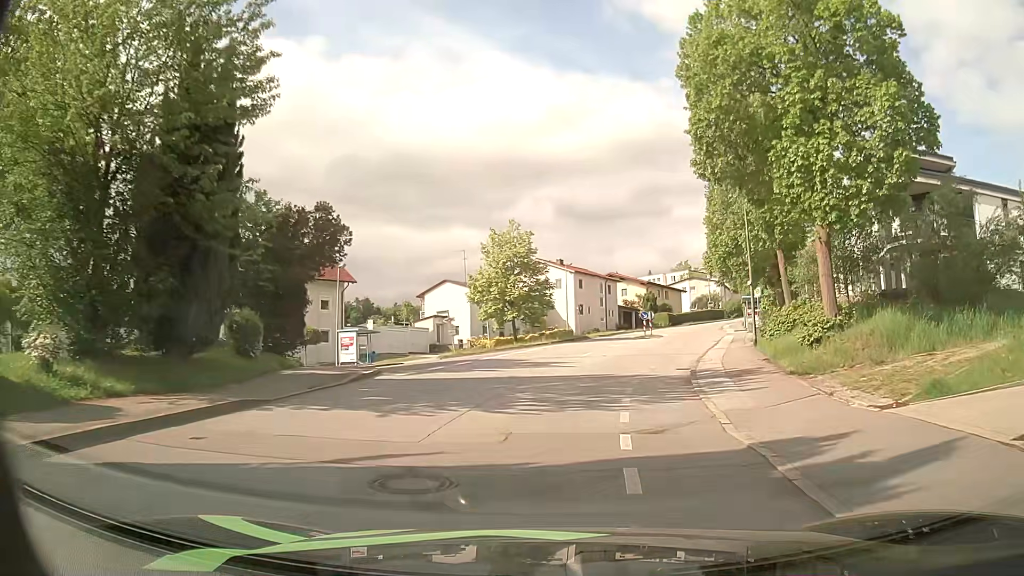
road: residential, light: Day
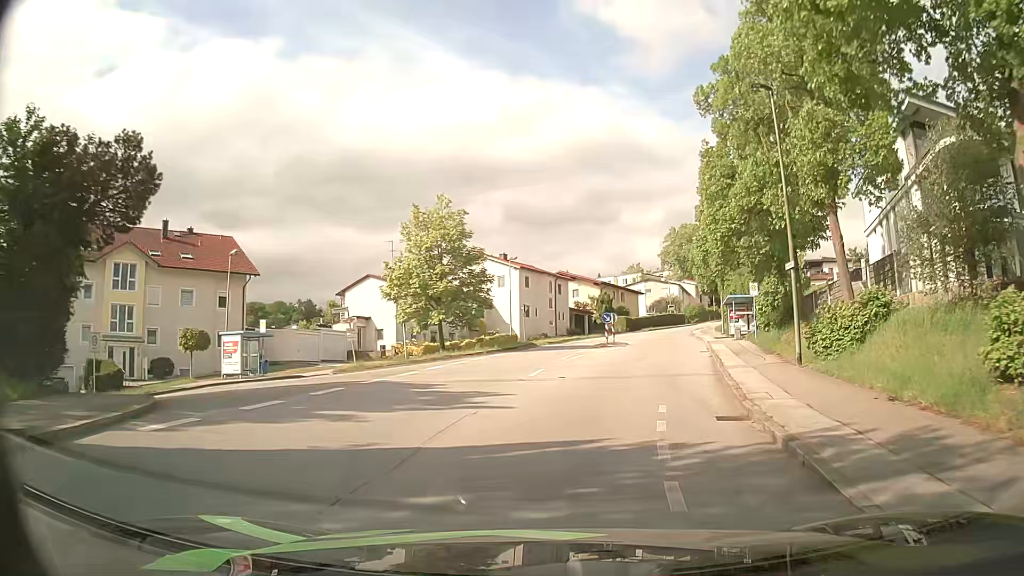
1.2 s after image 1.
(+0.4, +10.5) m; +5°
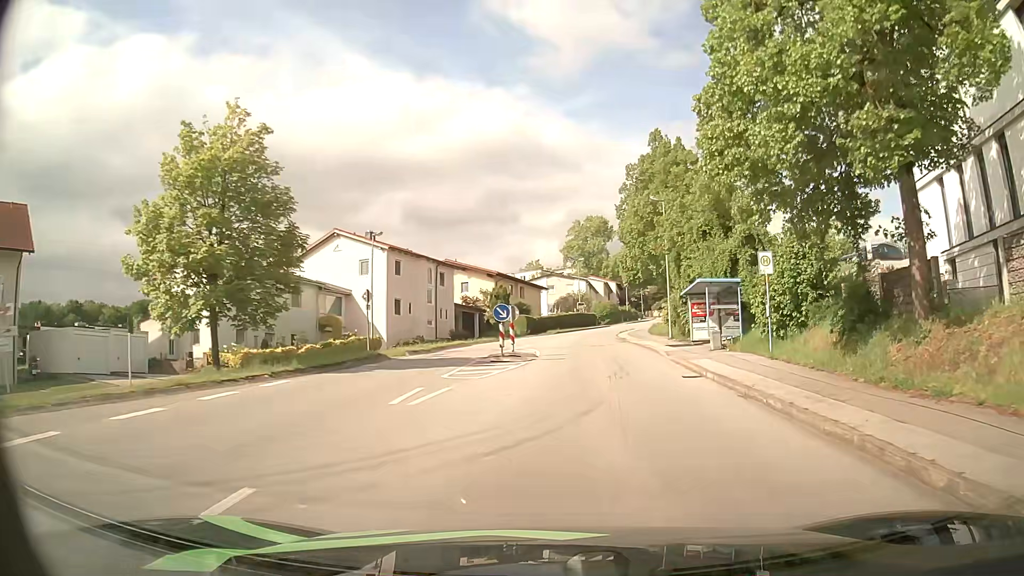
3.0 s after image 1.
(+1.0, +16.5) m; +8°
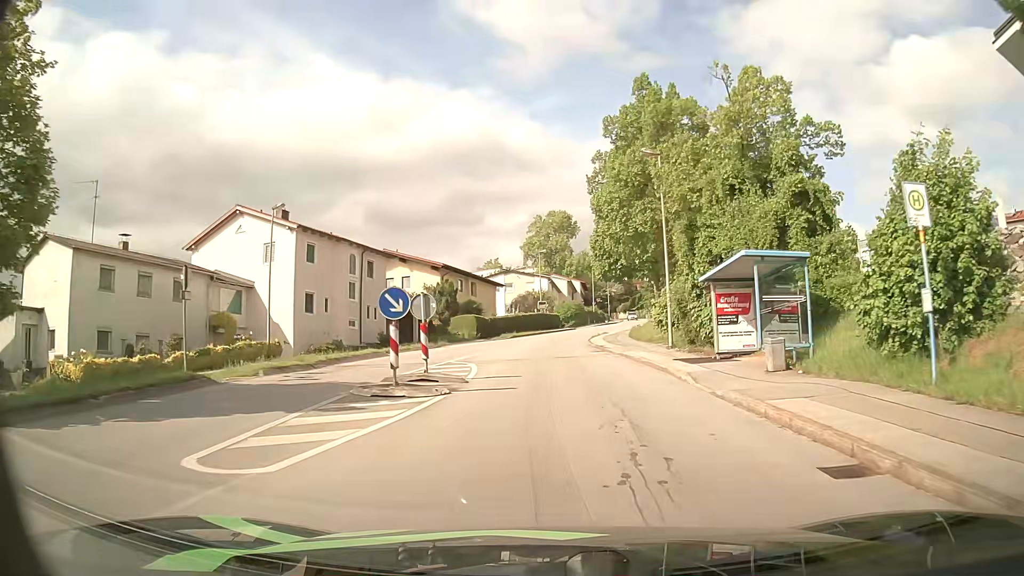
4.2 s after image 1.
(+0.4, +11.2) m; +4°
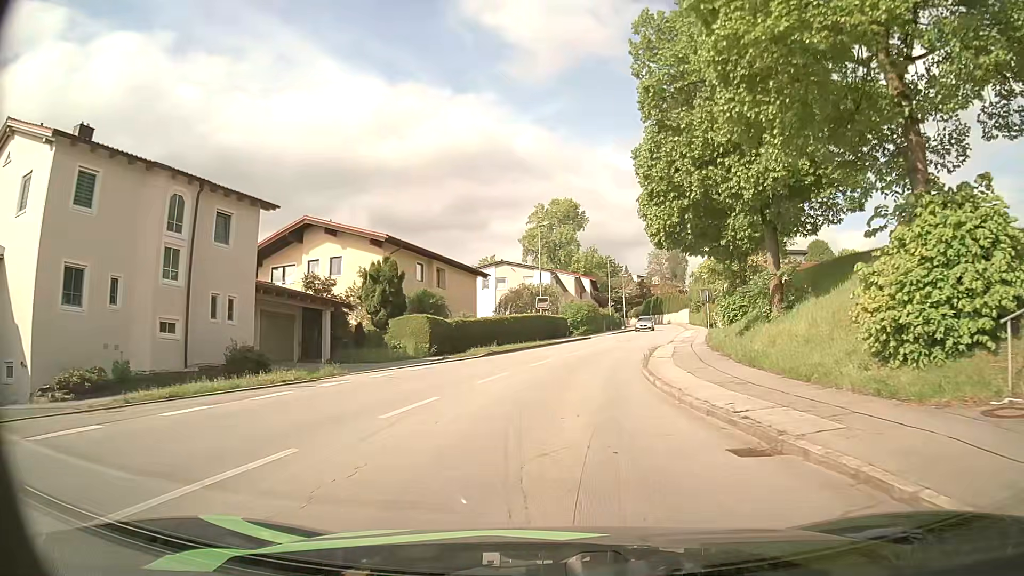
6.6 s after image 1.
(-0.2, +22.0) m; -1°
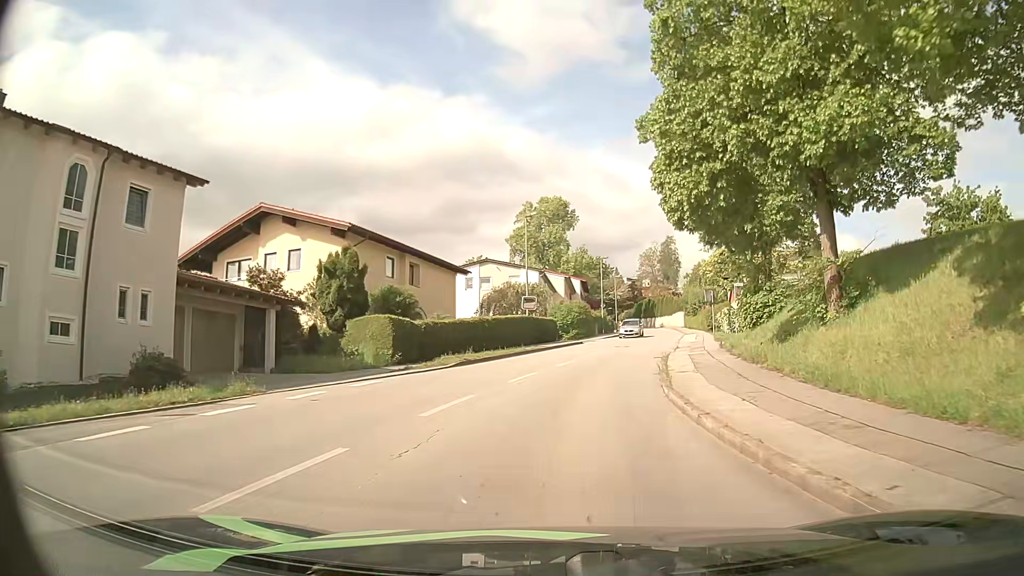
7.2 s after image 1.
(0.0, +5.2) m; +2°
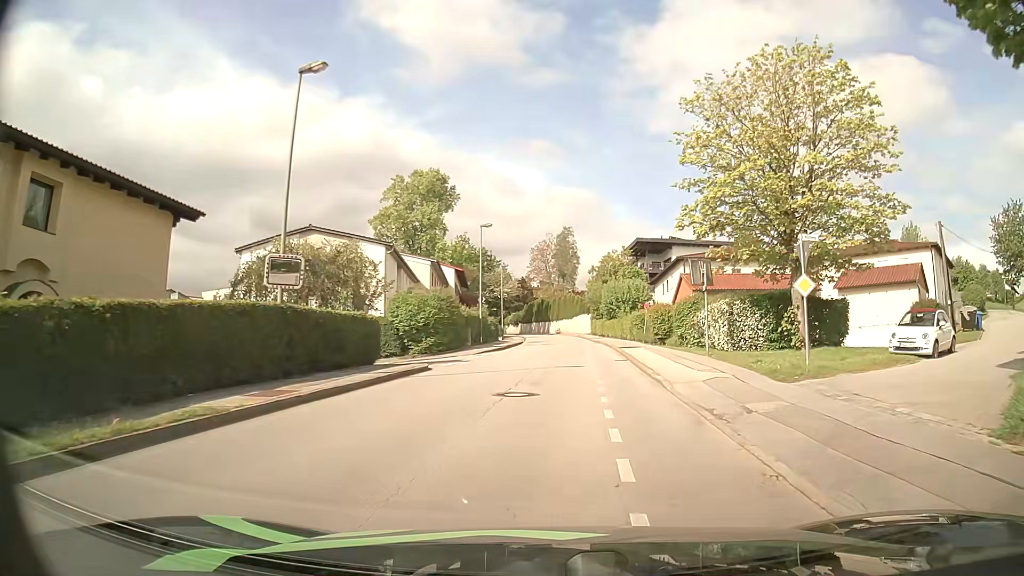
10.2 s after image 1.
(+1.9, +25.0) m; +8°
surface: asphalt
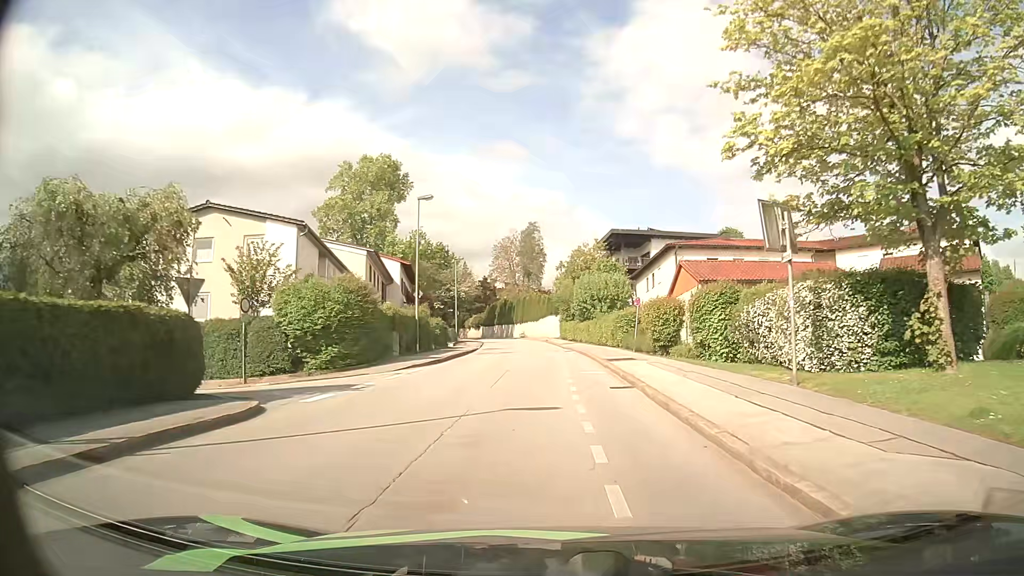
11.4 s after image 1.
(+0.4, +11.1) m; +2°
(0, +10) (0, +20) (+1, +30) (0, +40) (0, +50) (0, +60) (-1, +70) (-2, +80) (-4, +90) (-6, +100) m
